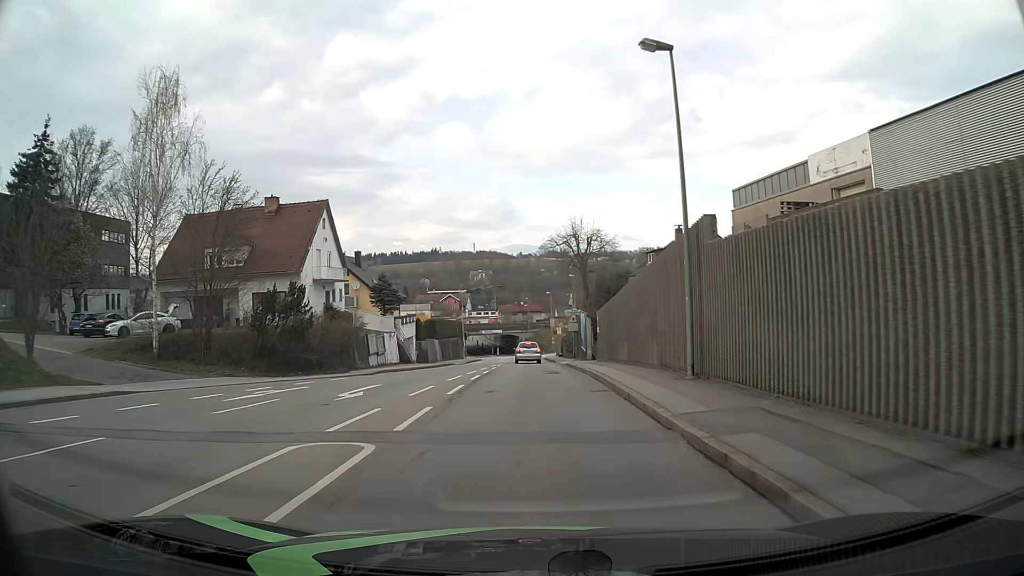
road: tertiary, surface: asphalt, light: Day
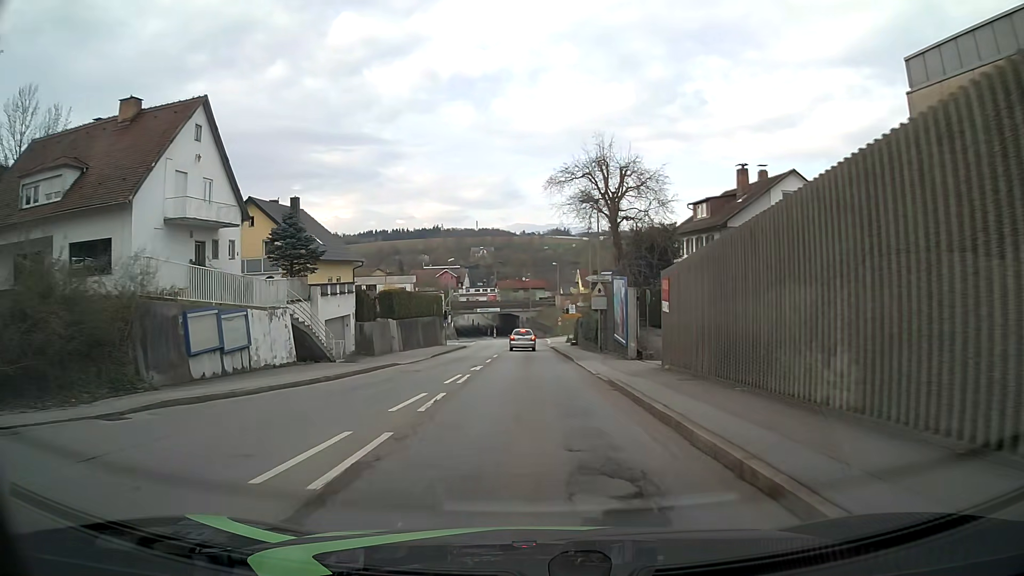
(+0.1, +19.8) m; 0°
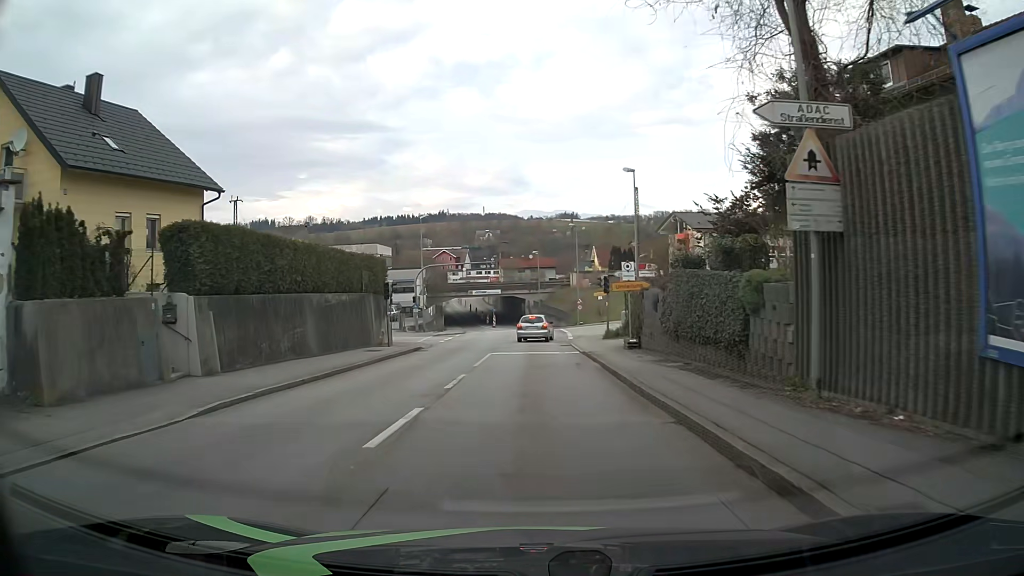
(-0.1, +26.2) m; 0°
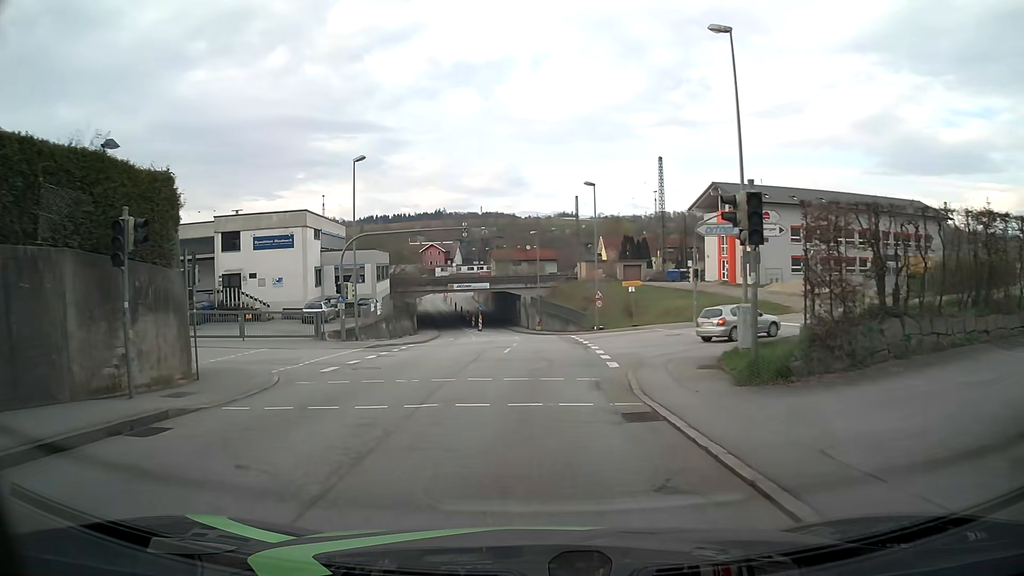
(0.0, +22.0) m; 0°
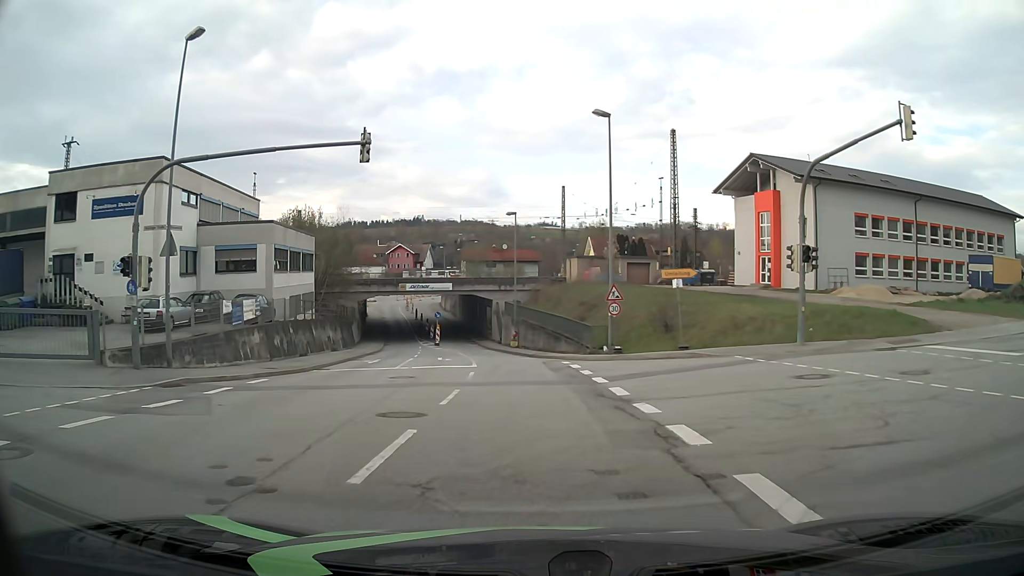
(+0.3, +18.7) m; +1°
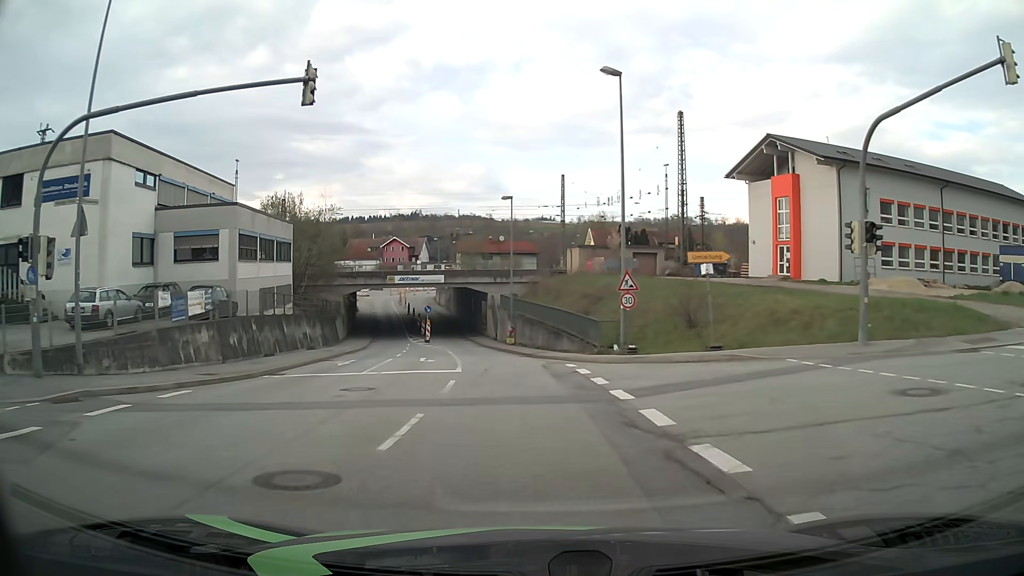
(+0.1, +4.5) m; +2°
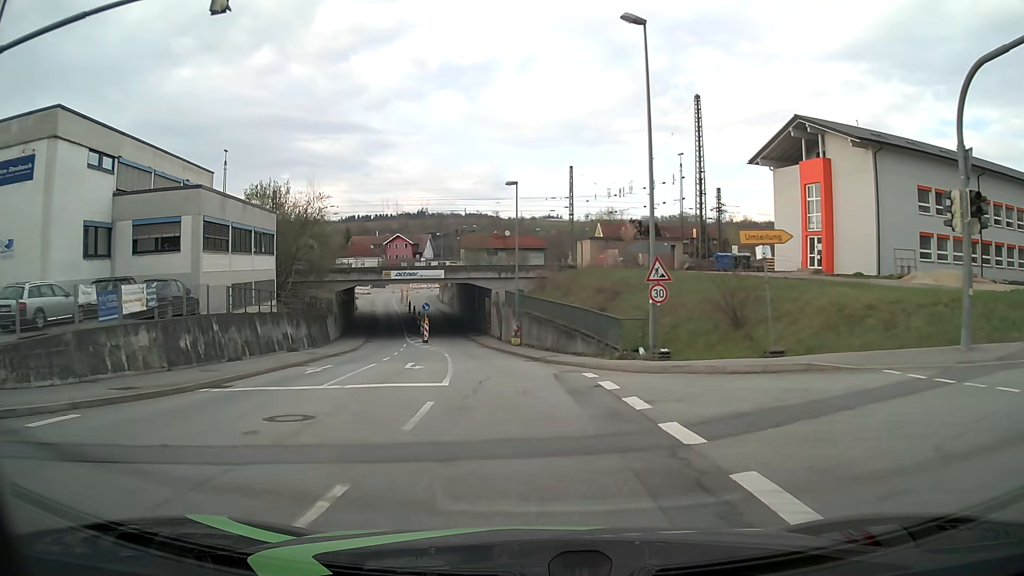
(-0.1, +4.5) m; -1°
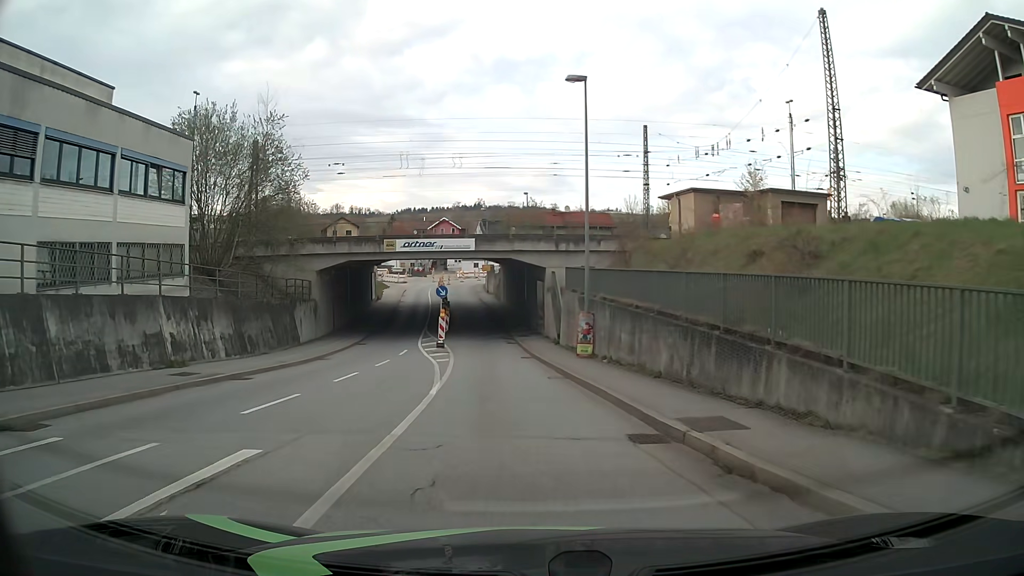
(-0.7, +18.1) m; -5°
